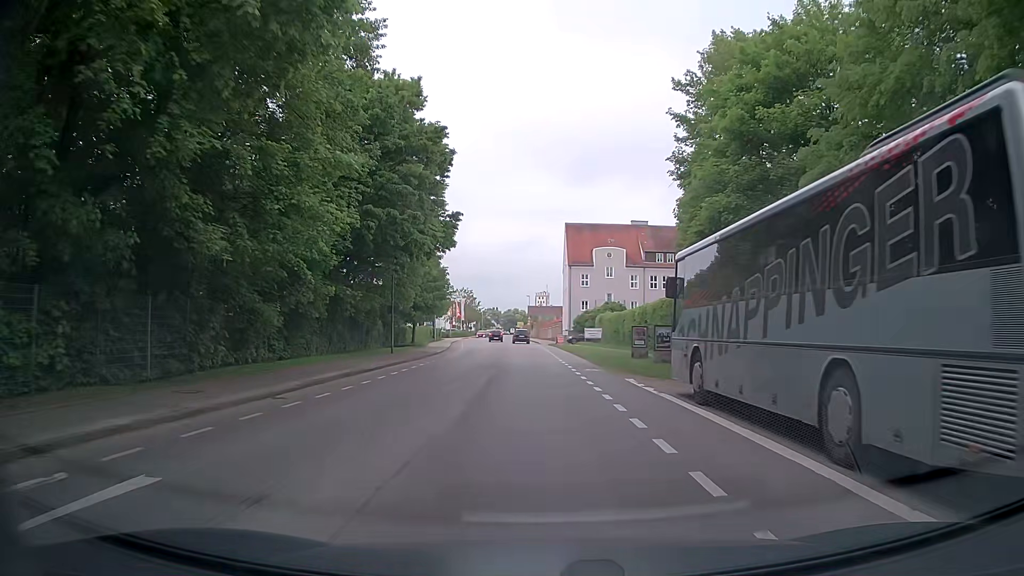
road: secondary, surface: asphalt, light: Day
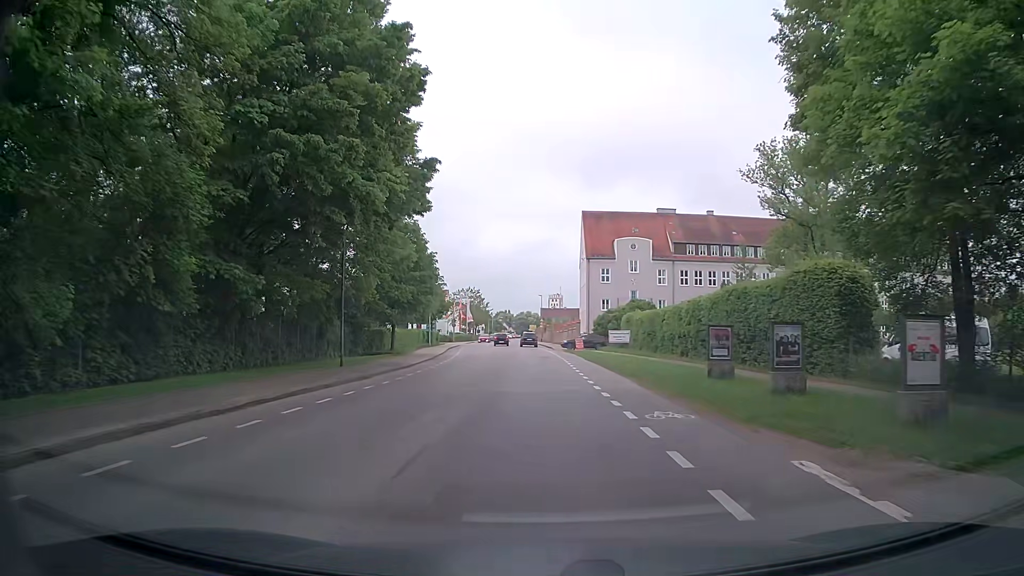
(-0.1, +12.7) m; -1°
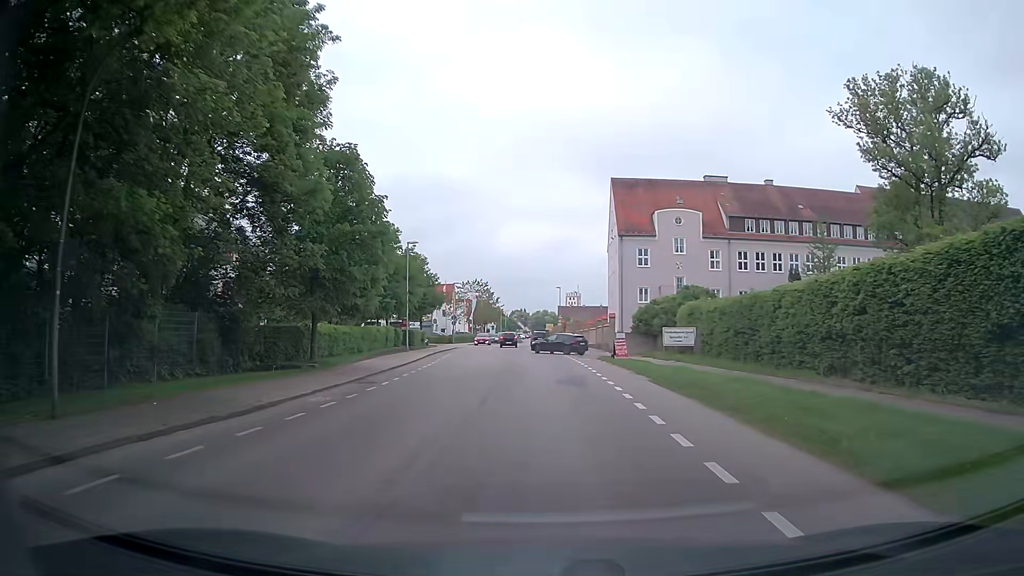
(-0.3, +18.8) m; -2°
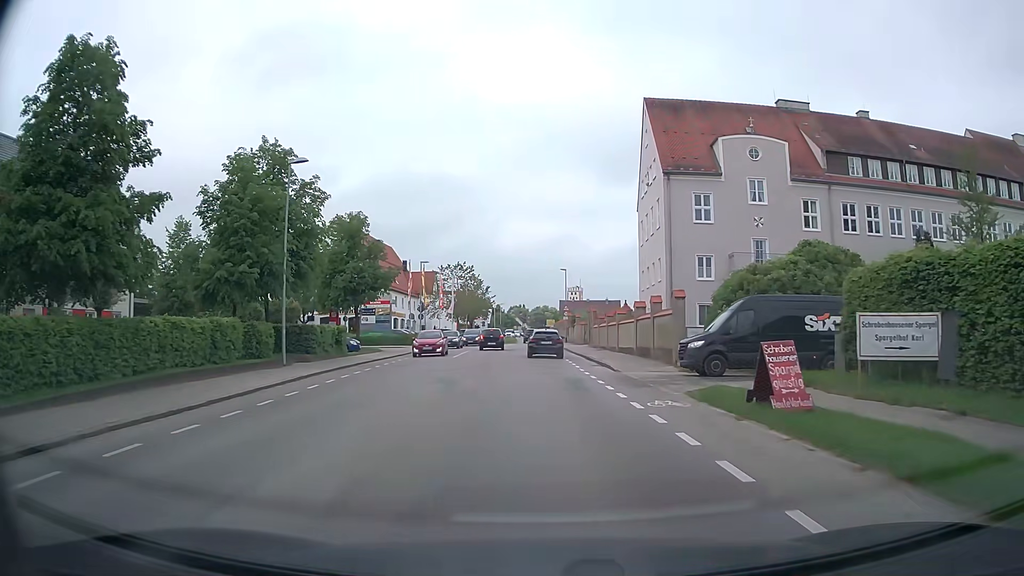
(+0.1, +24.1) m; 0°
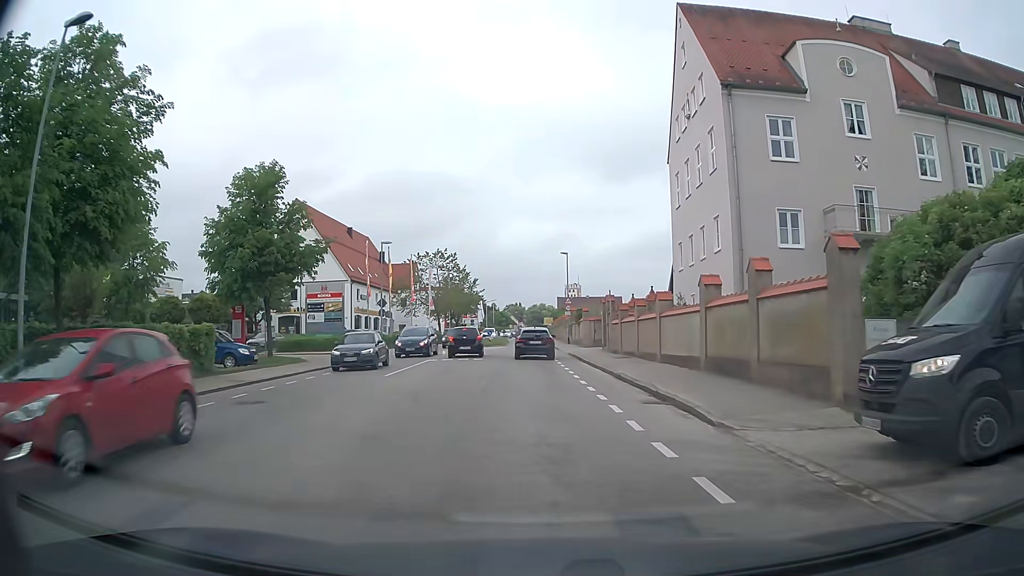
(0.0, +14.5) m; +1°
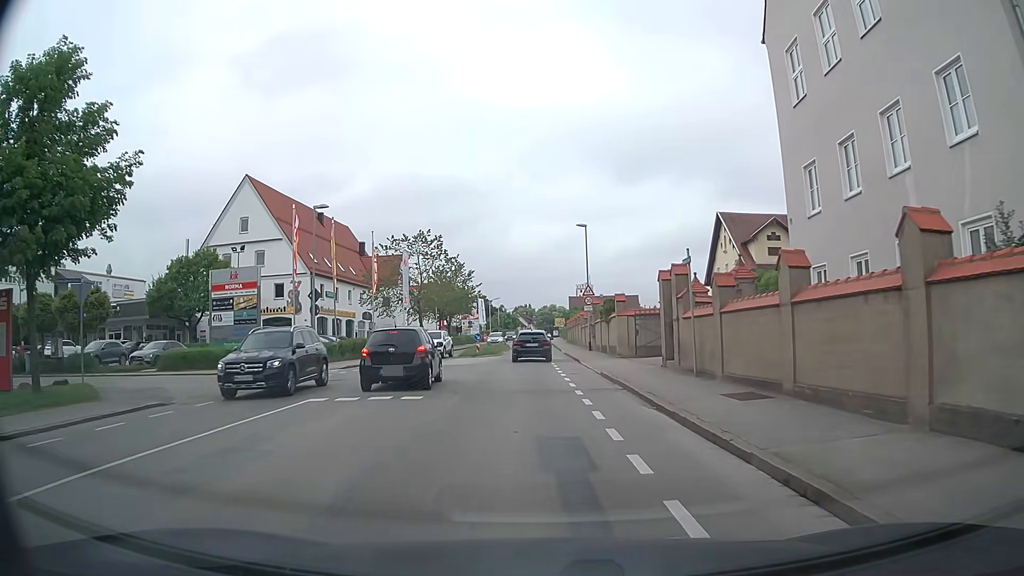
(-0.1, +16.8) m; -1°
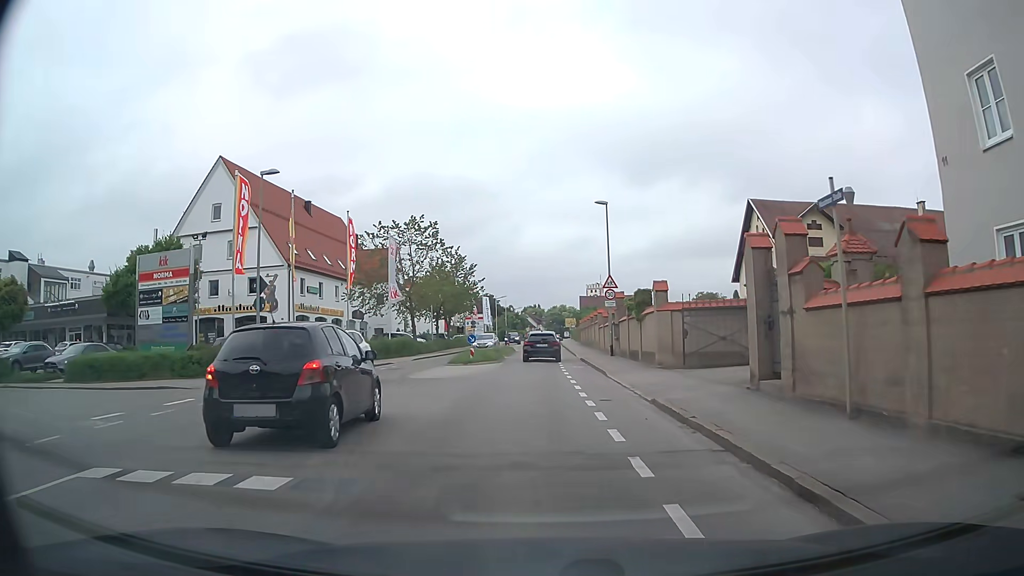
(-0.1, +8.1) m; -2°
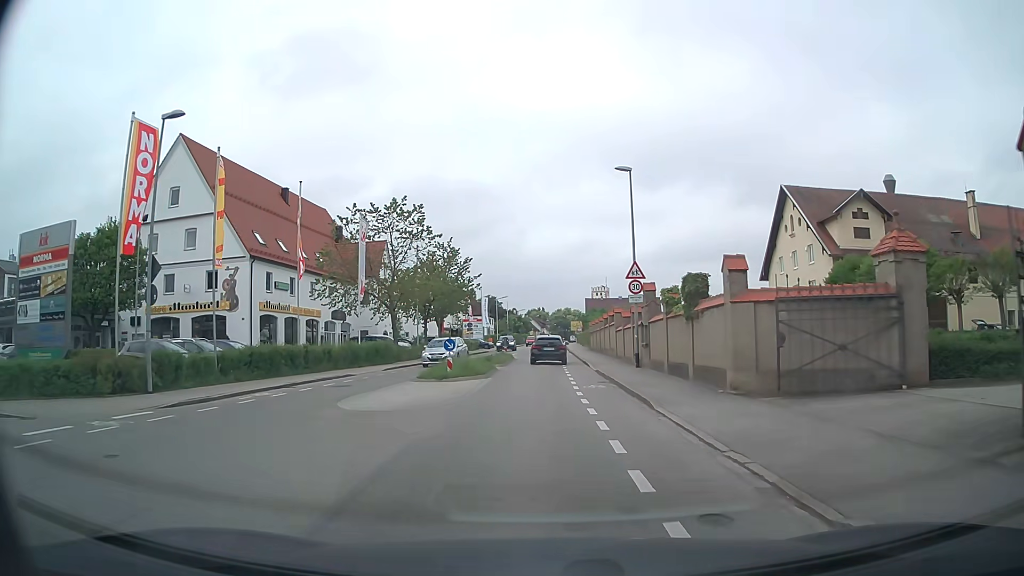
(+0.2, +8.4) m; +2°
(0, +10) (0, +20) (-1, +30) (-1, +40) (-1, +50) (-1, +60) (-1, +70) (-1, +80) (-1, +90) (0, +100) m
